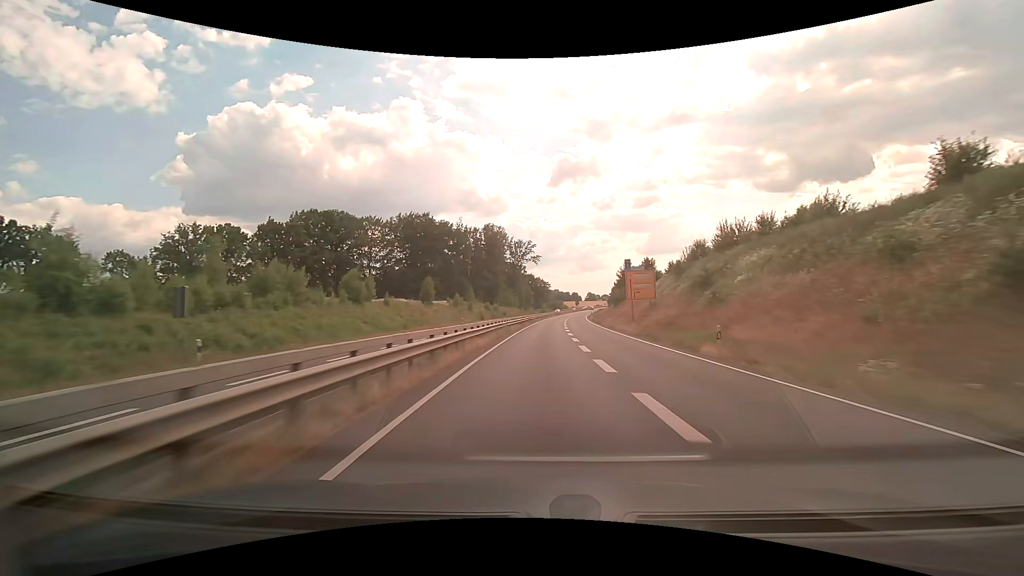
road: trunk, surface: asphalt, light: Day
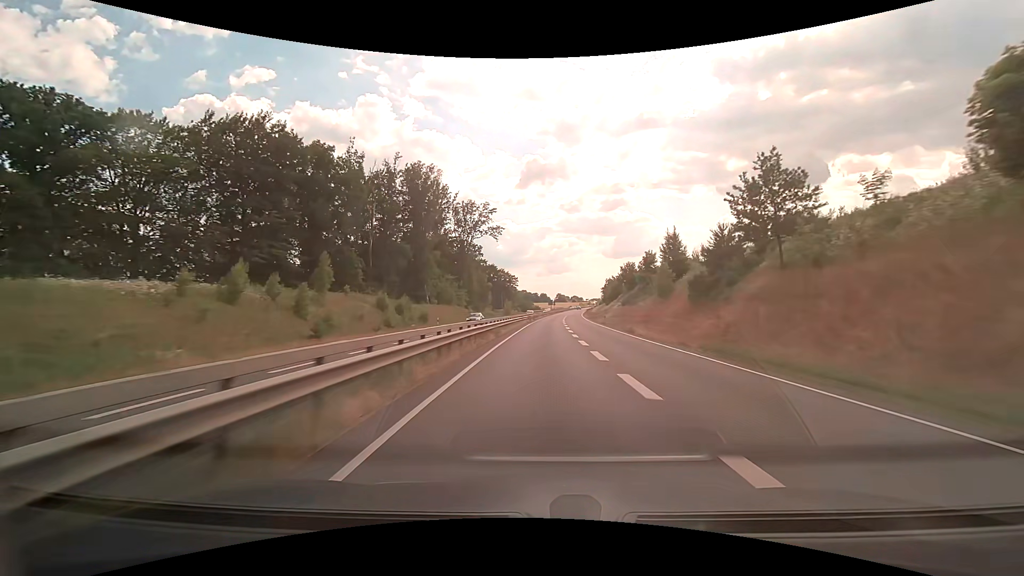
(+2.1, +63.4) m; +4°
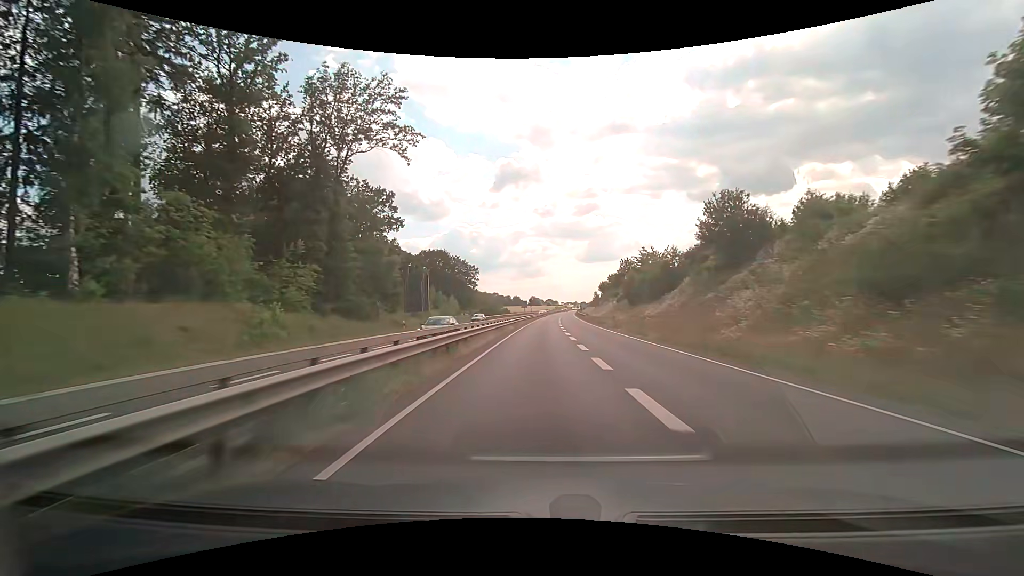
(+2.2, +61.8) m; +3°
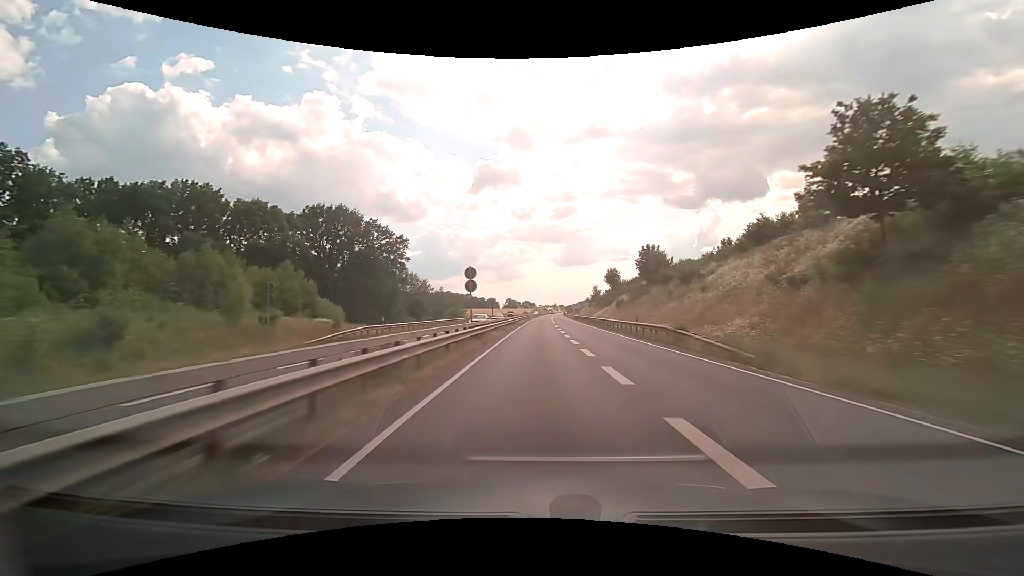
(+1.5, +62.3) m; +3°
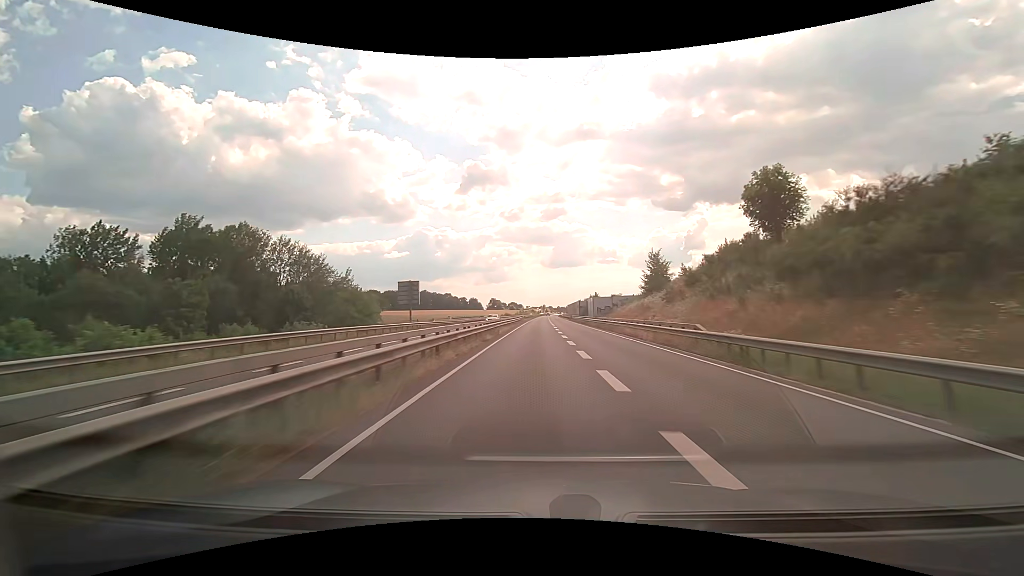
(+1.5, +78.6) m; +1°
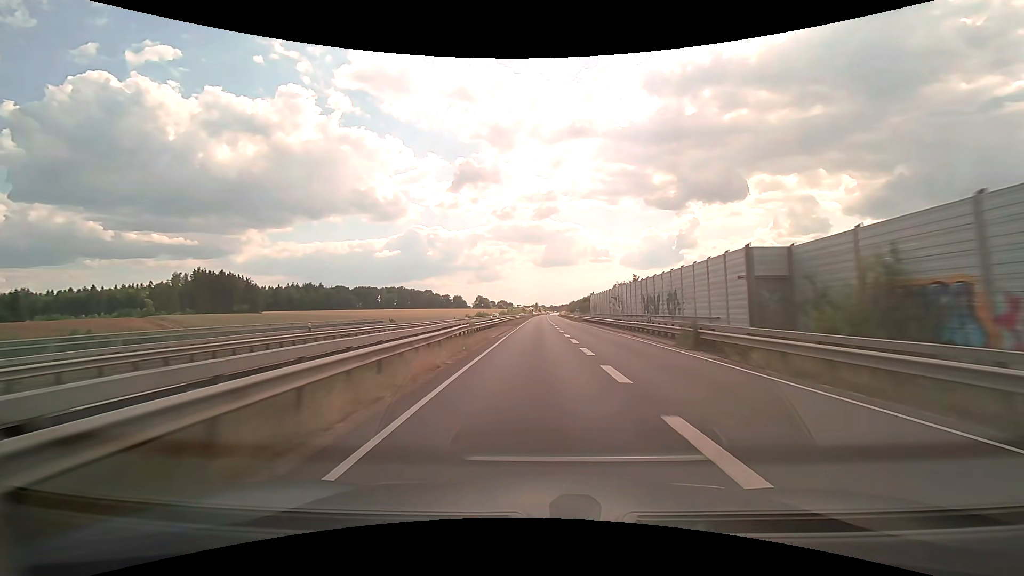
(+1.2, +76.8) m; +1°
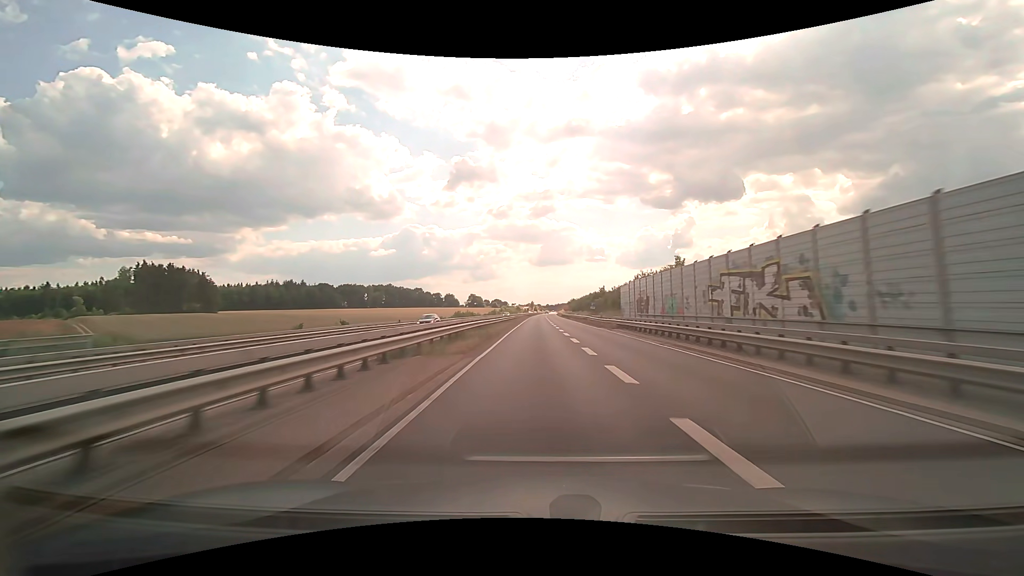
(0.0, +30.1) m; 0°
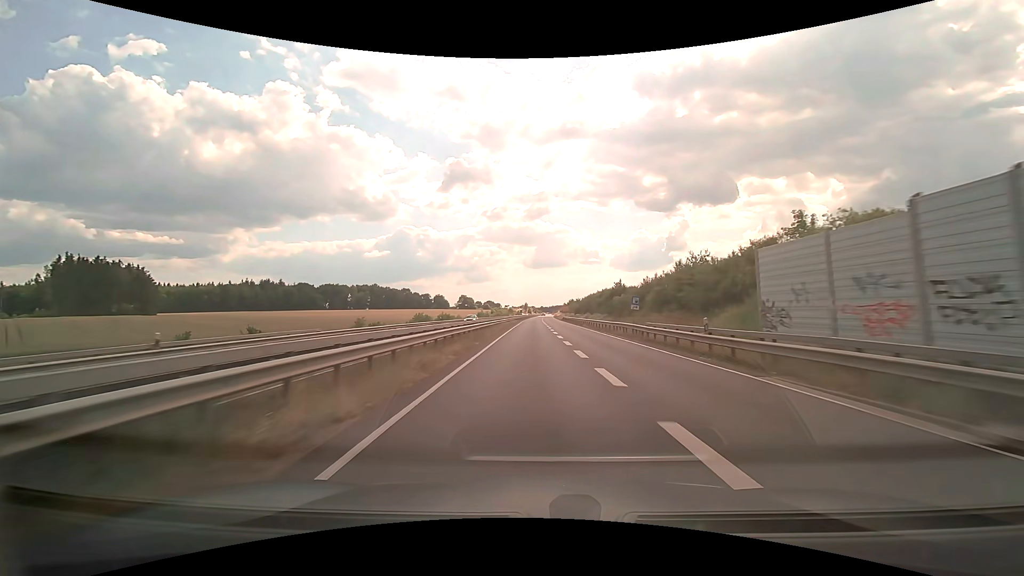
(+0.1, +30.0) m; +1°
(0, +10) (0, +20) (0, +30) (0, +40) (0, +50) (0, +60) (0, +70) (0, +80) (0, +90) (0, +100) m
